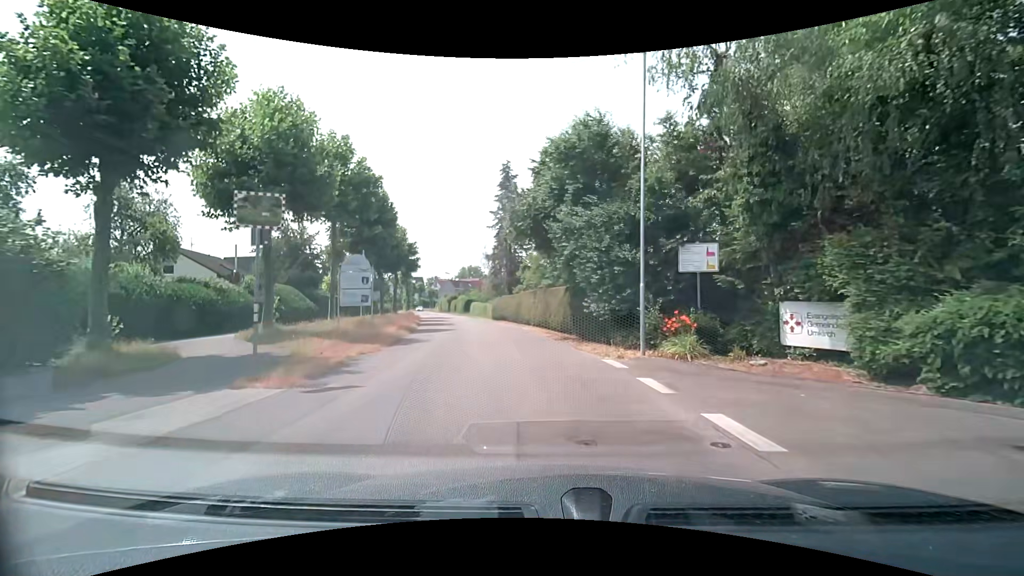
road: tertiary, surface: asphalt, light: Day
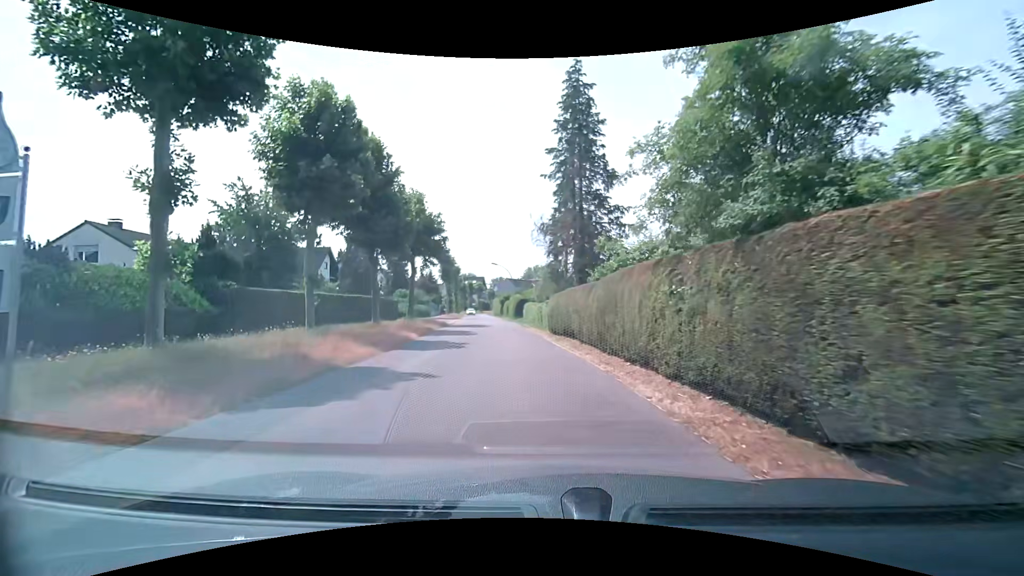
(-1.2, +19.7) m; -8°
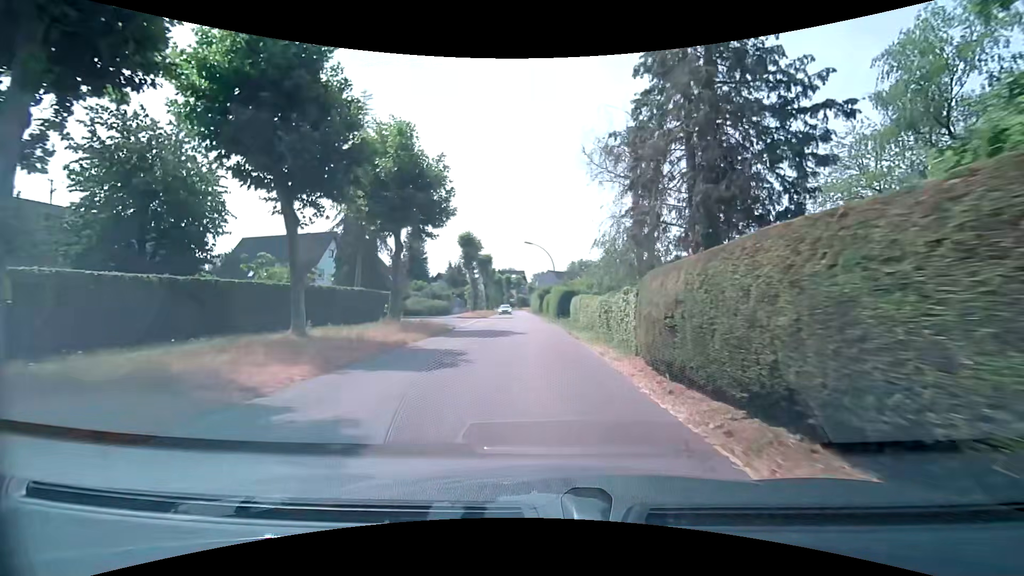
(-0.7, +15.0) m; -5°
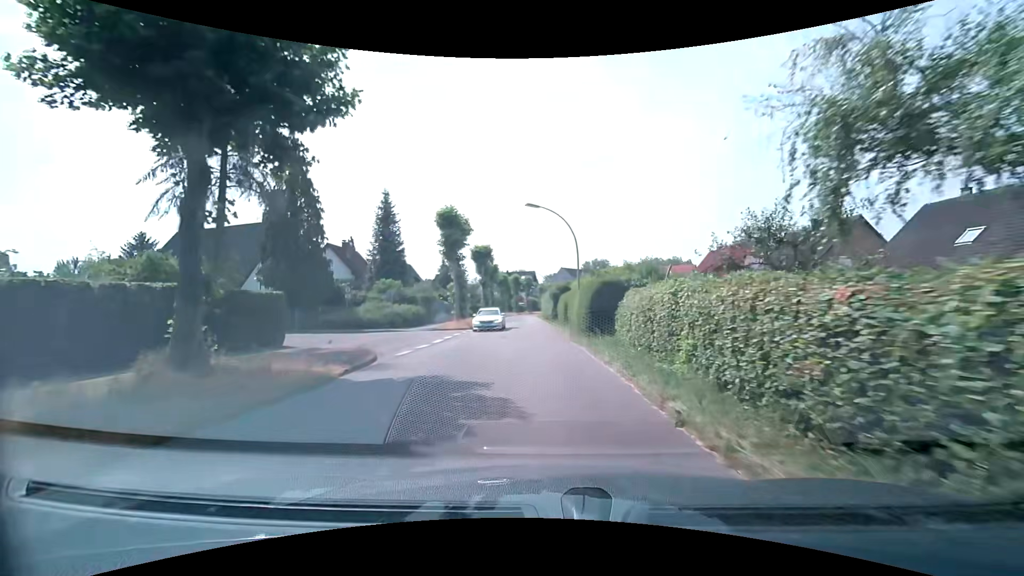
(-0.4, +15.9) m; -3°
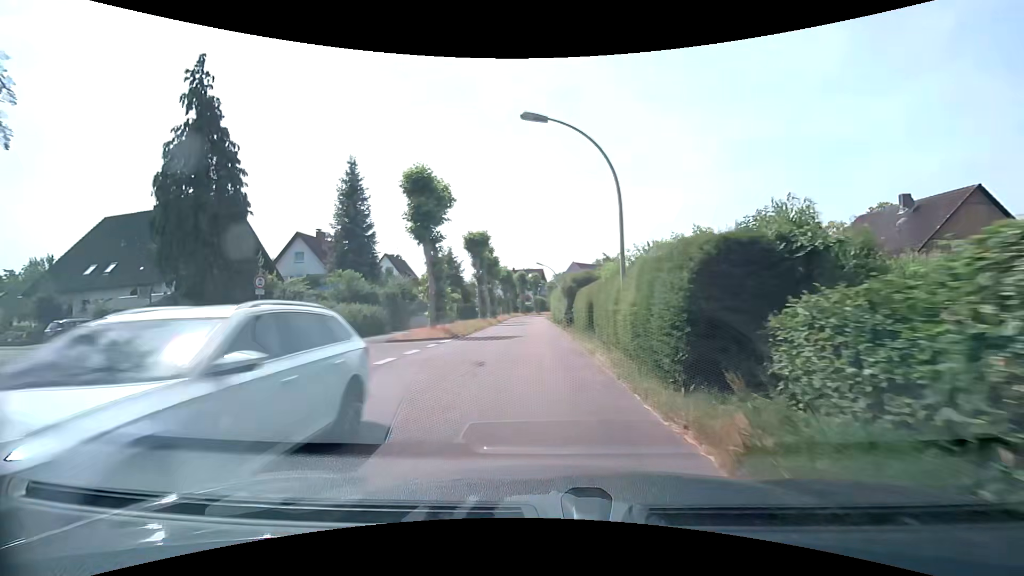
(+0.1, +11.1) m; 0°
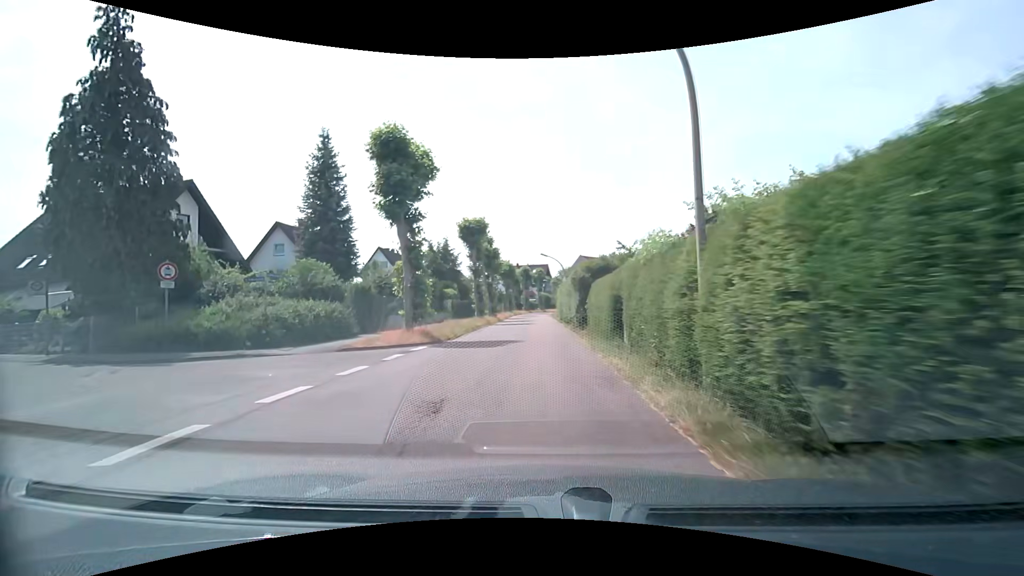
(0.0, +5.8) m; -1°
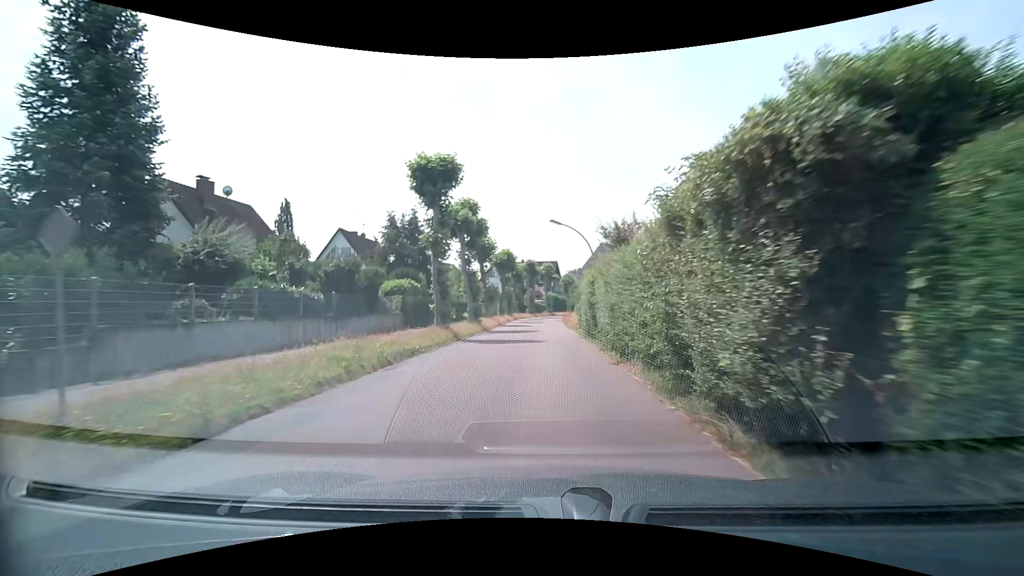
(-0.2, +18.4) m; -1°
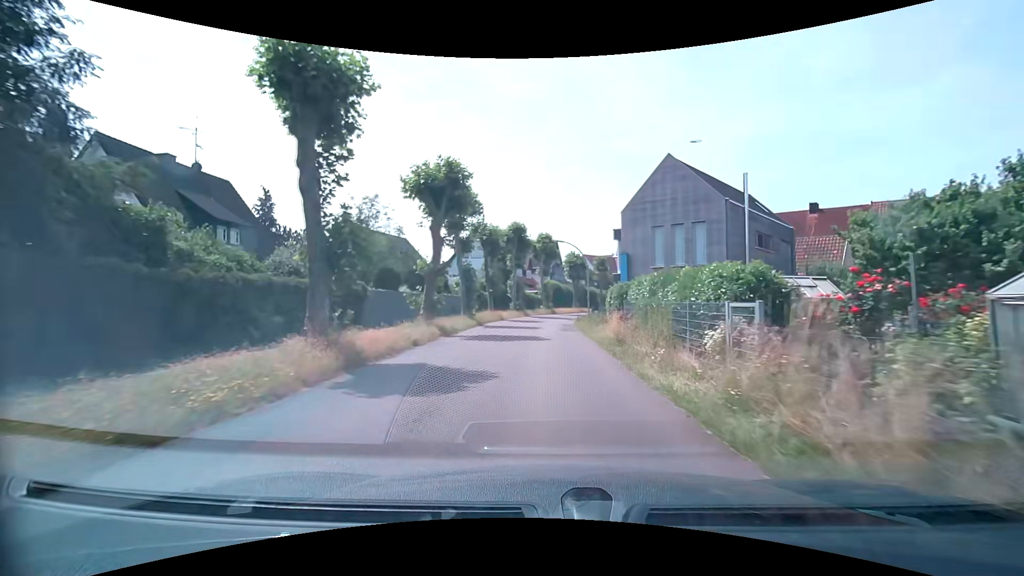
(+0.1, +32.7) m; 0°
(0, +10) (0, +20) (+1, +30) (+1, +40) (+2, +50) (+5, +60) (+8, +69) (+12, +78) (+17, +87) (+21, +96) m
